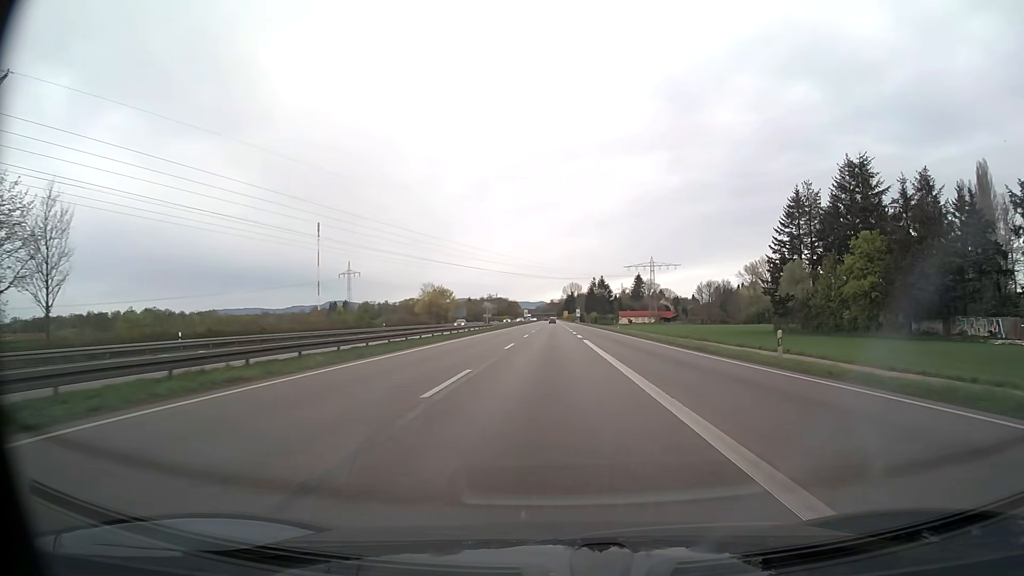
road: trunk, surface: asphalt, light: Day
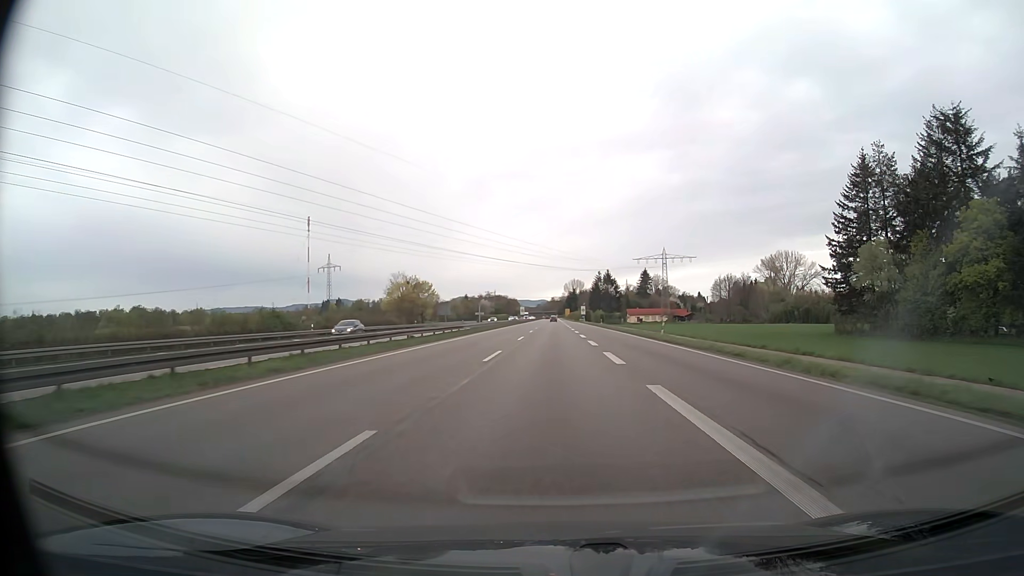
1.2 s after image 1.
(0.0, +28.0) m; 0°
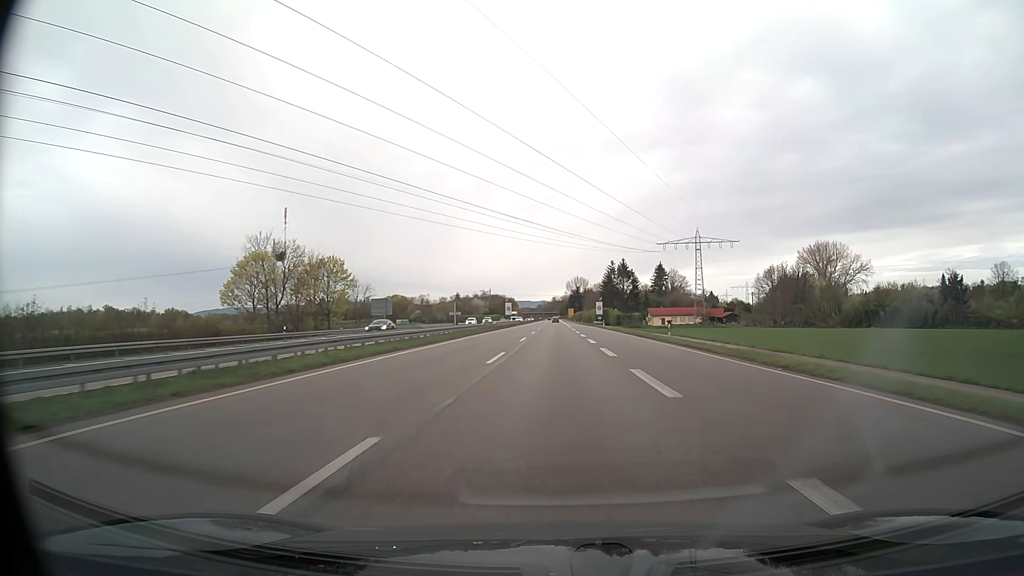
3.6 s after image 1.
(-0.1, +55.7) m; 0°
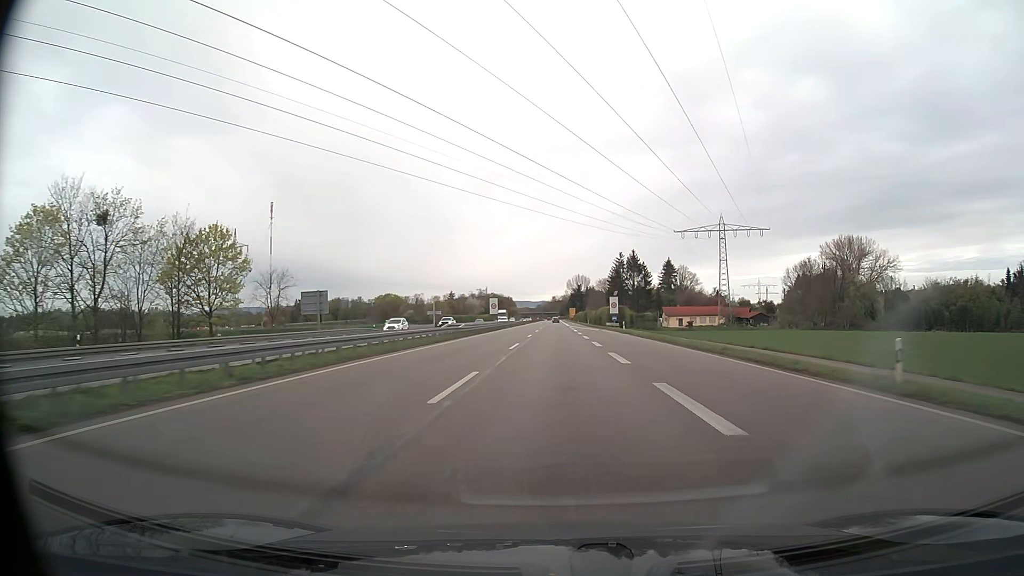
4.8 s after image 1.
(+0.1, +27.8) m; 0°
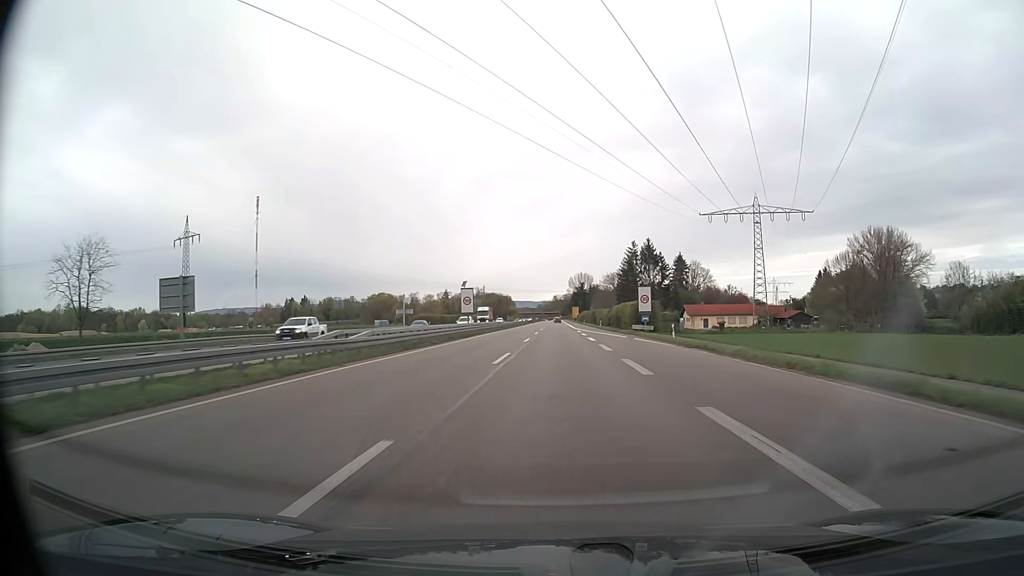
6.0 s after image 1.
(-0.1, +27.7) m; 0°
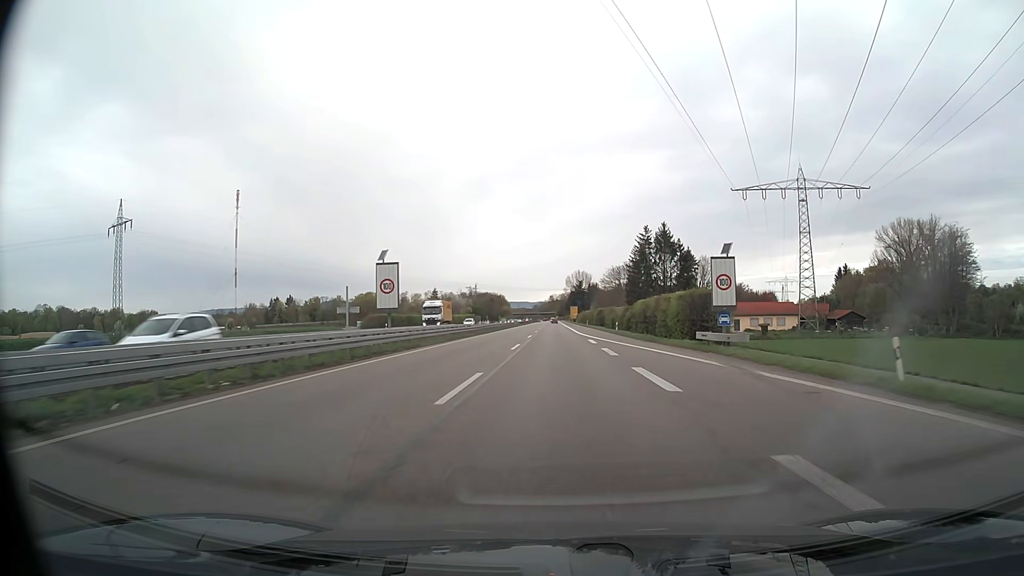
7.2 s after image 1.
(+0.1, +27.7) m; 0°
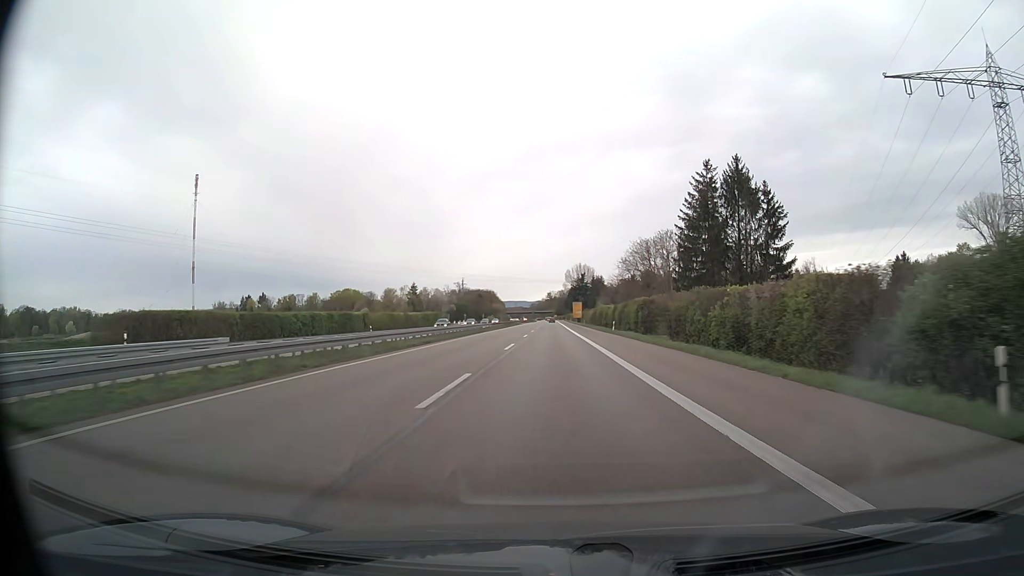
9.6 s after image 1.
(+0.1, +55.8) m; 0°
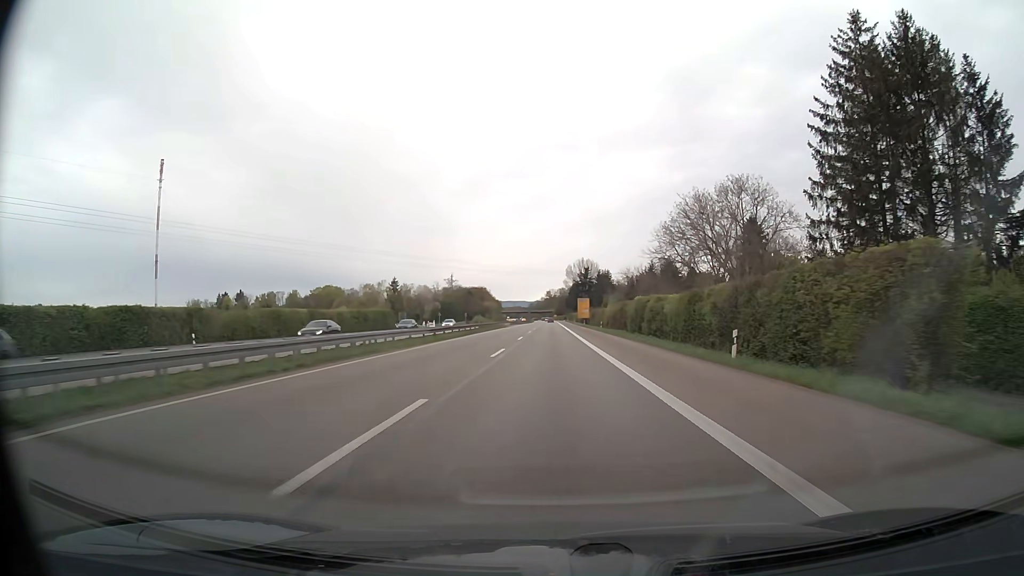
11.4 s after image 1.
(-0.1, +42.0) m; 0°
